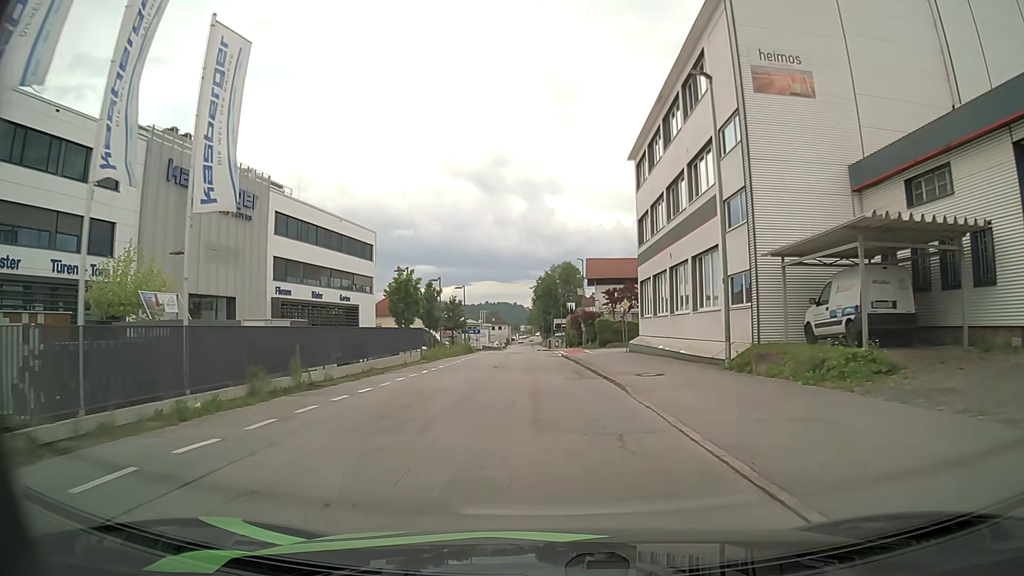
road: residential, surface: asphalt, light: Day
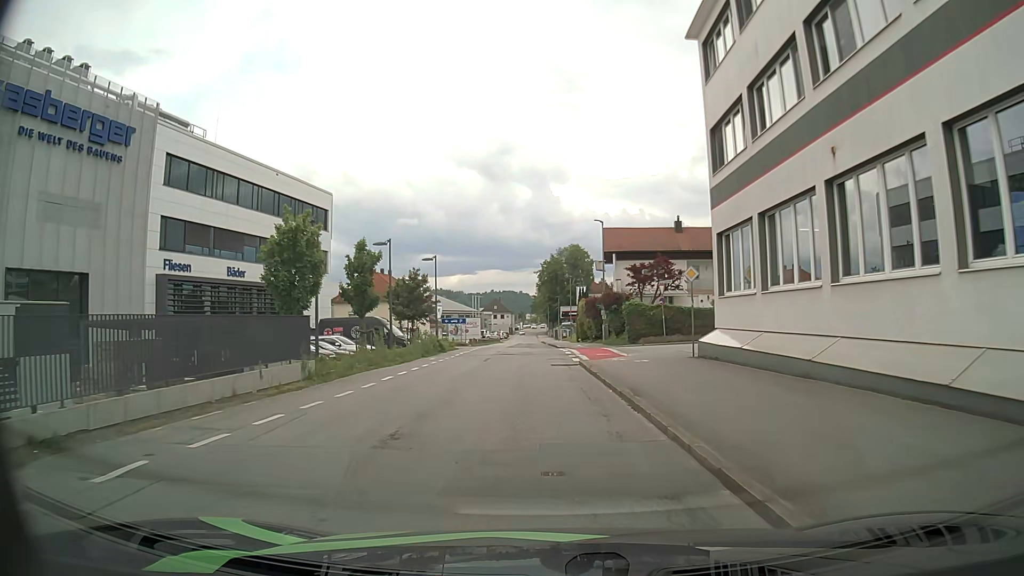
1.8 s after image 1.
(-0.1, +17.8) m; -1°
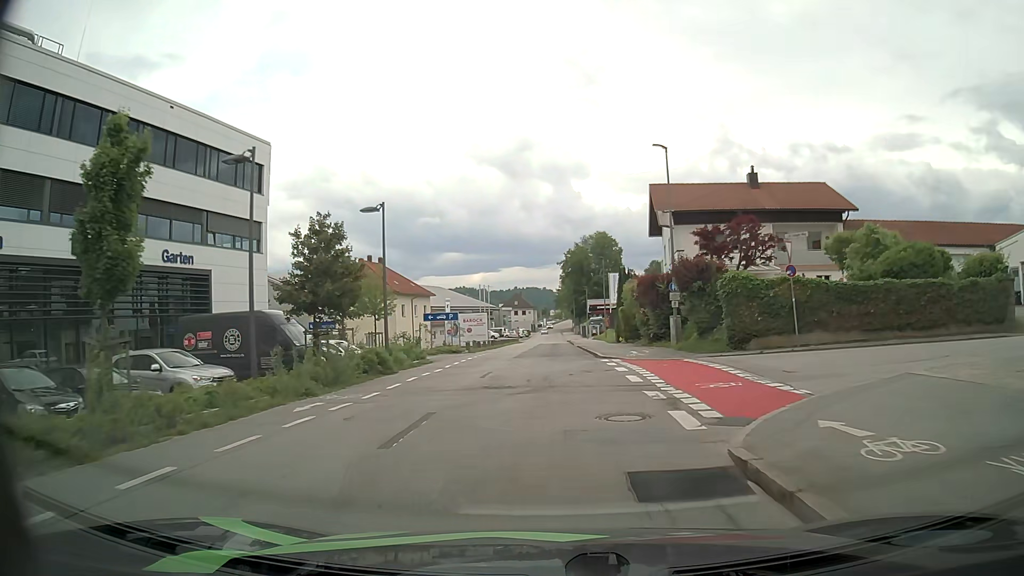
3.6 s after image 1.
(-0.1, +18.4) m; 0°
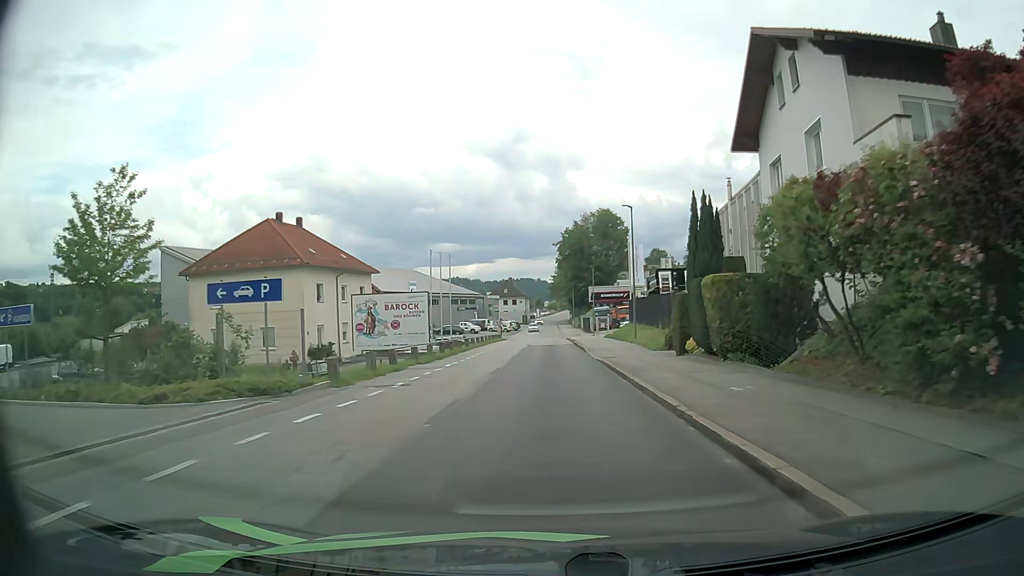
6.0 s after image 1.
(-0.4, +26.2) m; 0°
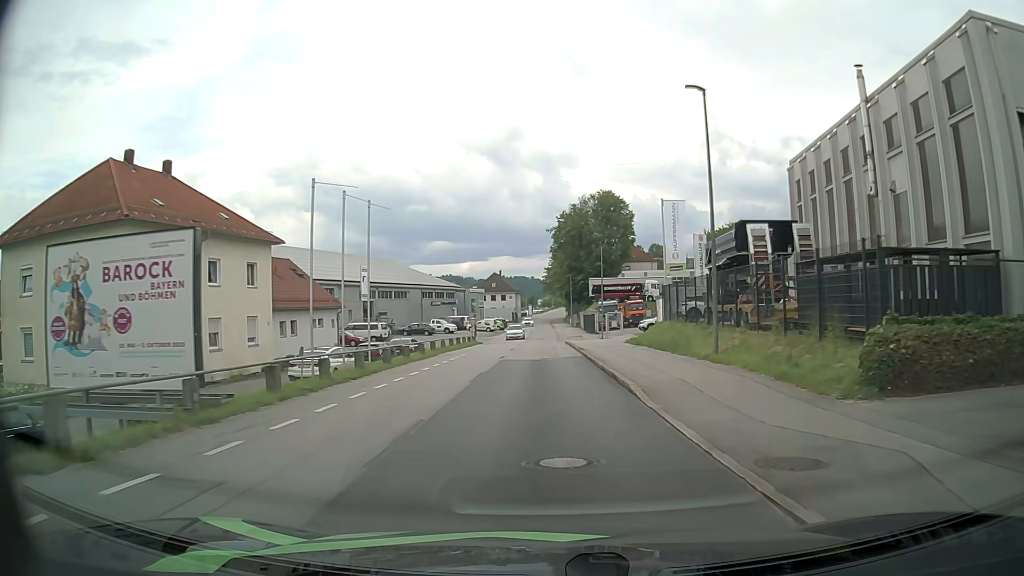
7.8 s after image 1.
(-0.3, +20.9) m; -1°
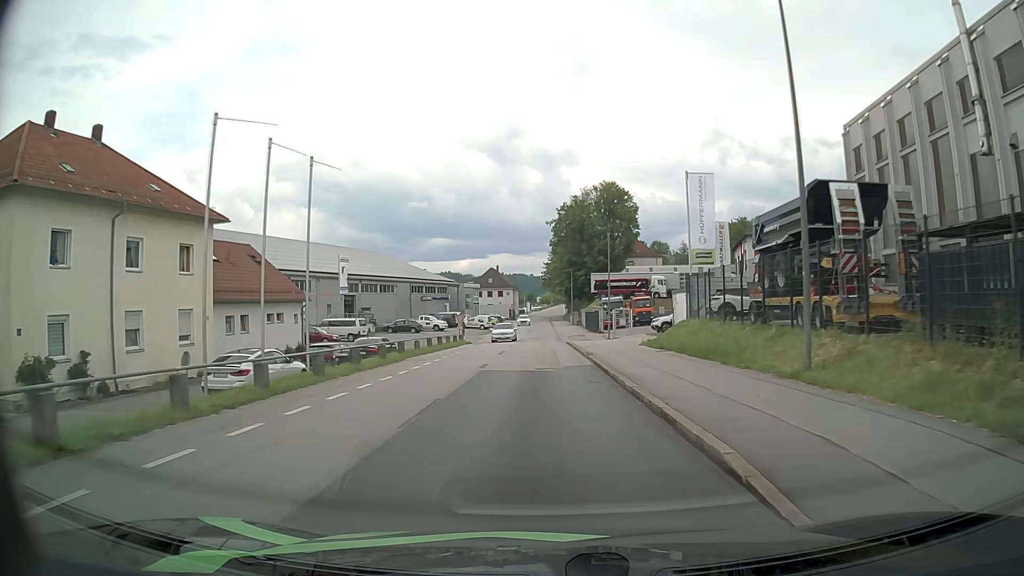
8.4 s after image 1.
(+0.1, +7.3) m; +1°
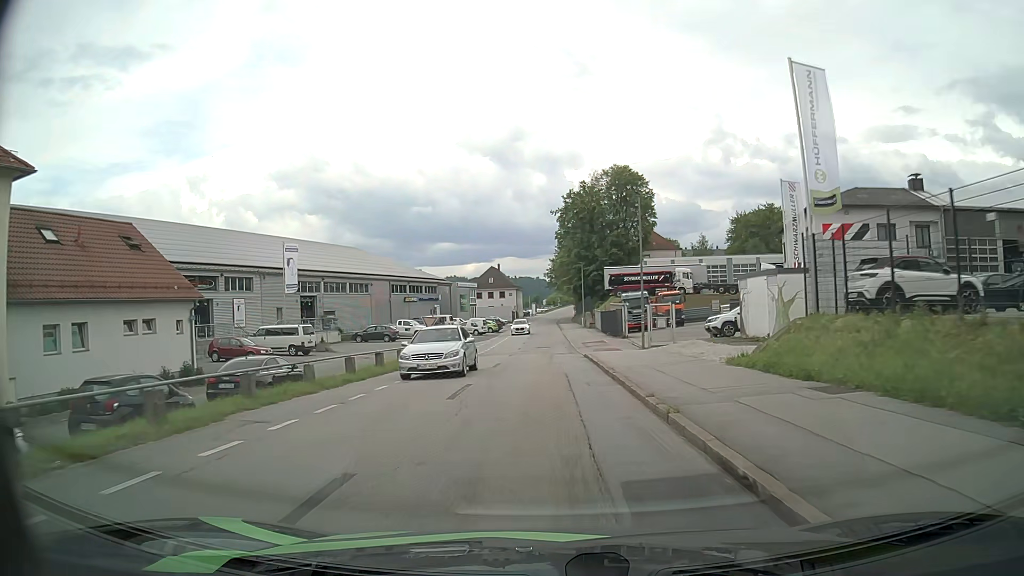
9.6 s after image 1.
(0.0, +15.0) m; -1°
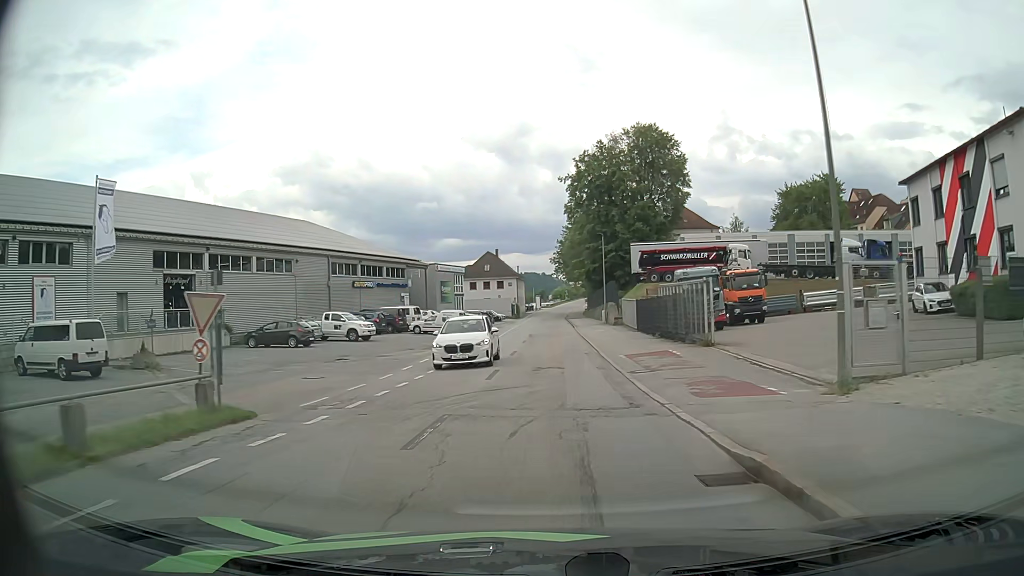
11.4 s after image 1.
(-0.2, +23.5) m; -1°
(0, +10) (0, +20) (0, +30) (0, +40) (0, +50) (+1, +60) (+1, +70) (+1, +80) (+1, +90) (+1, +100) m
